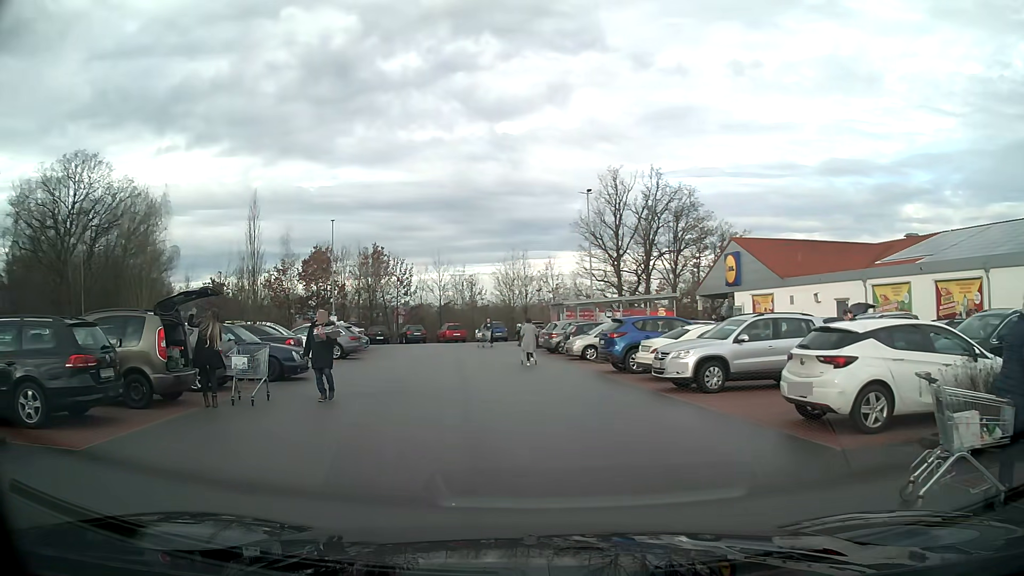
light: Day
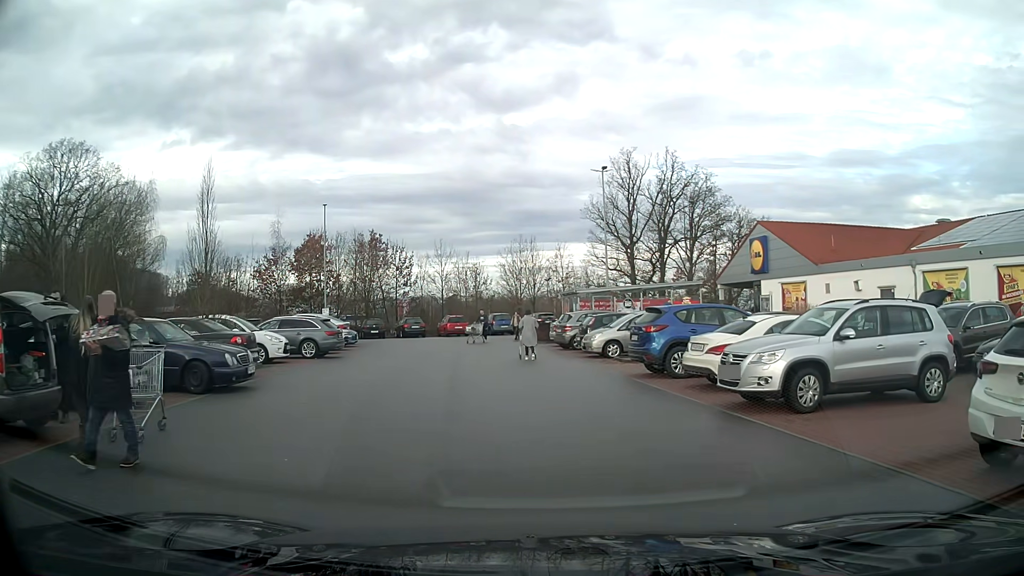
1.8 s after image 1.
(-0.1, +4.4) m; 0°
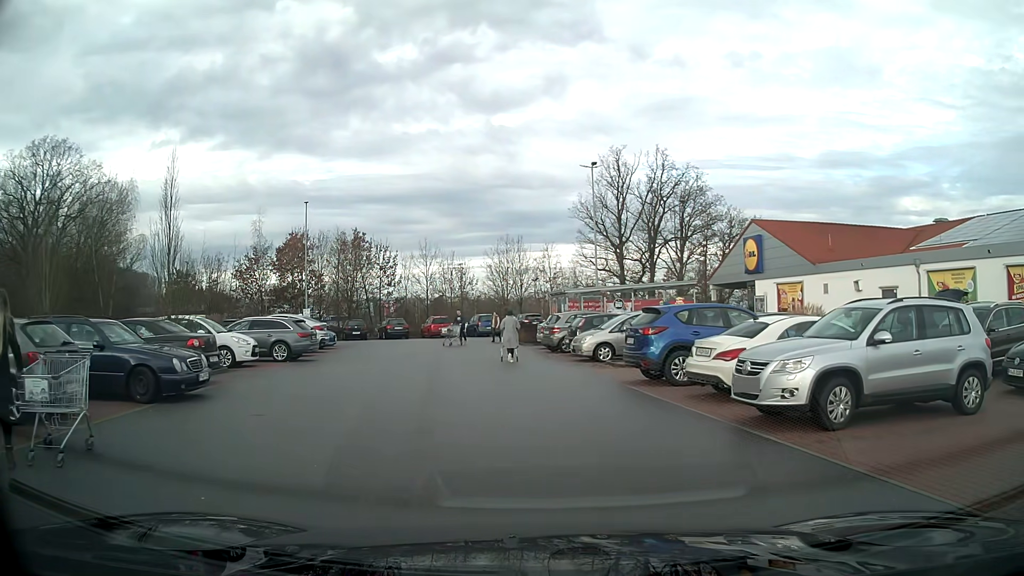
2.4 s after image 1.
(0.0, +1.5) m; +1°
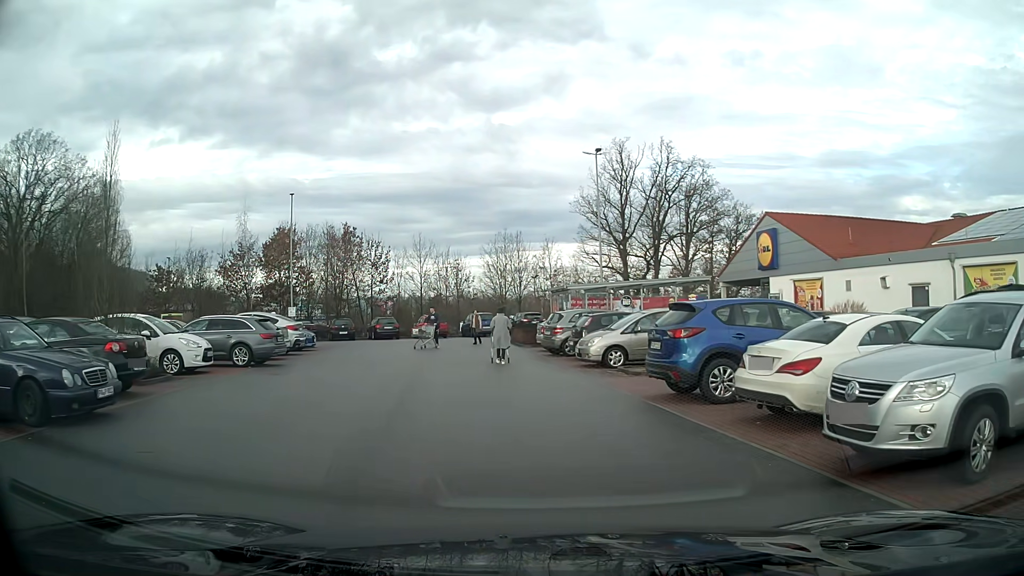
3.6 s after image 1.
(0.0, +3.1) m; 0°
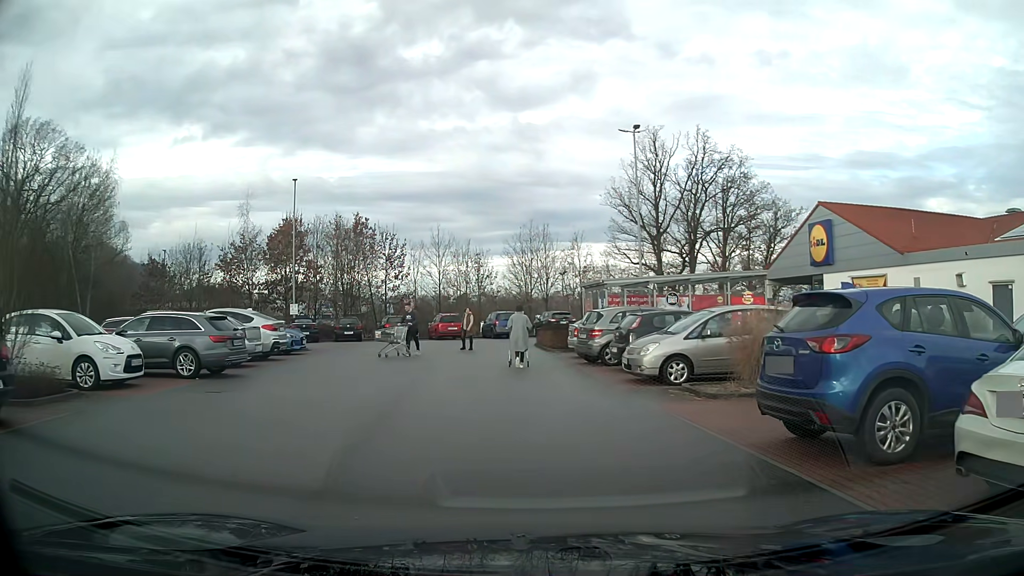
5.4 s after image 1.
(-0.1, +4.6) m; -2°
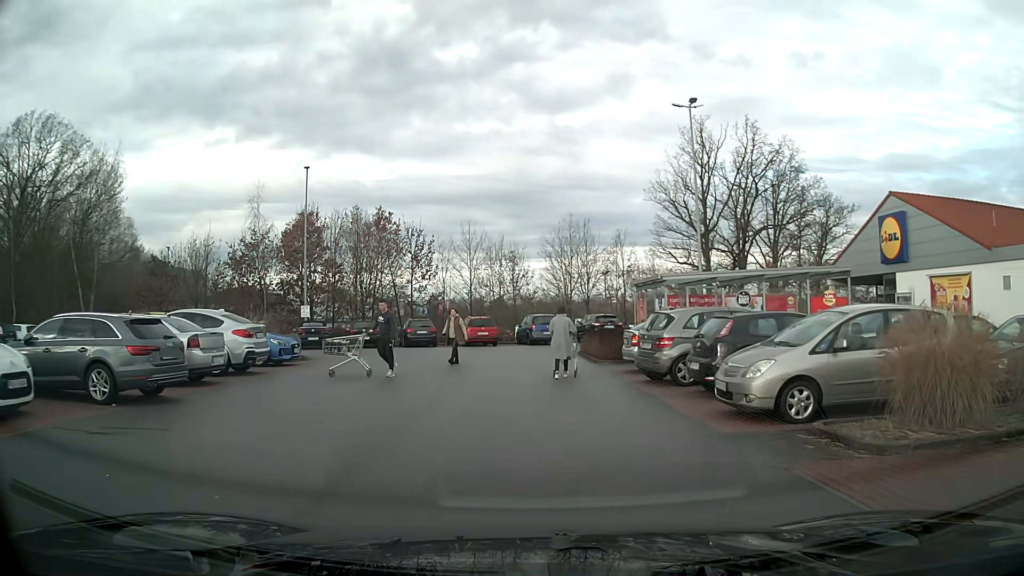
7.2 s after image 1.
(-0.1, +4.6) m; -3°
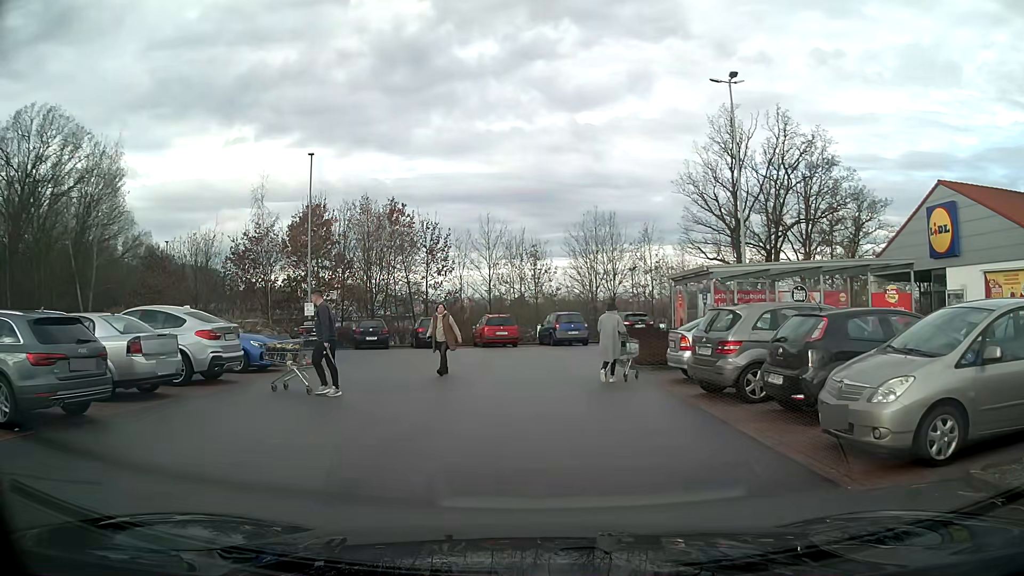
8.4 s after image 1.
(0.0, +3.0) m; -1°
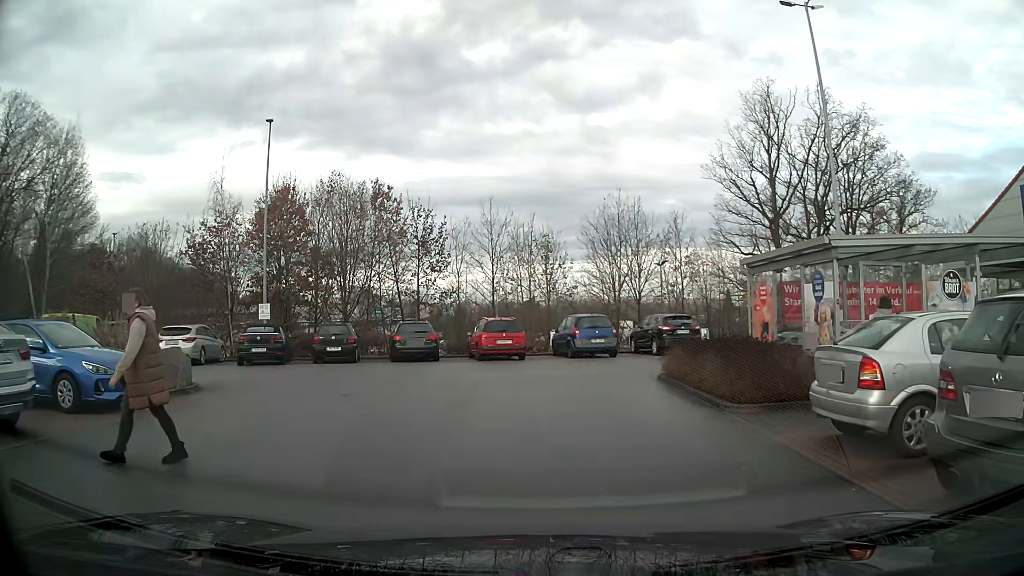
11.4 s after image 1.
(-0.1, +7.4) m; -1°
